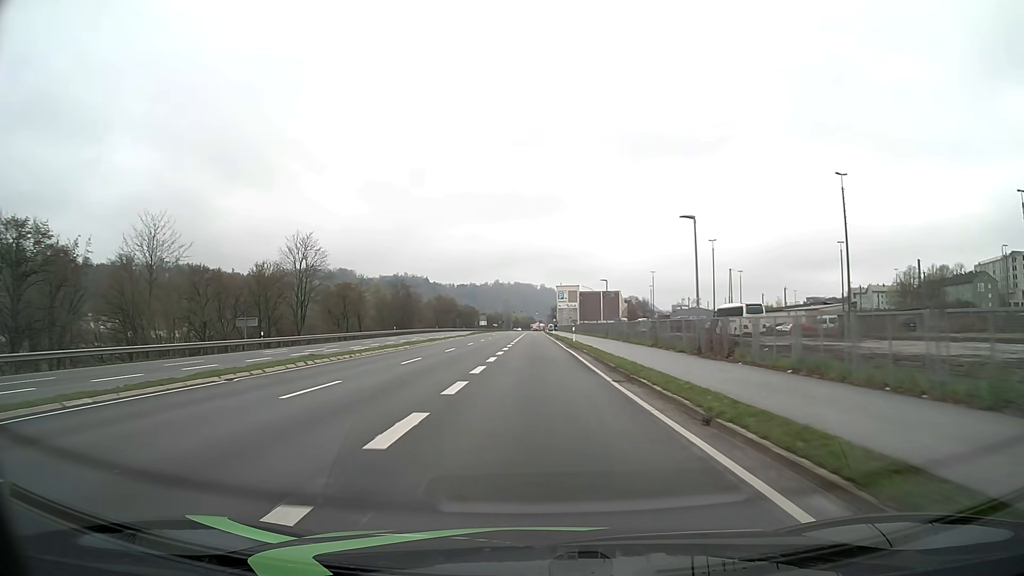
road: primary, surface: asphalt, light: Day
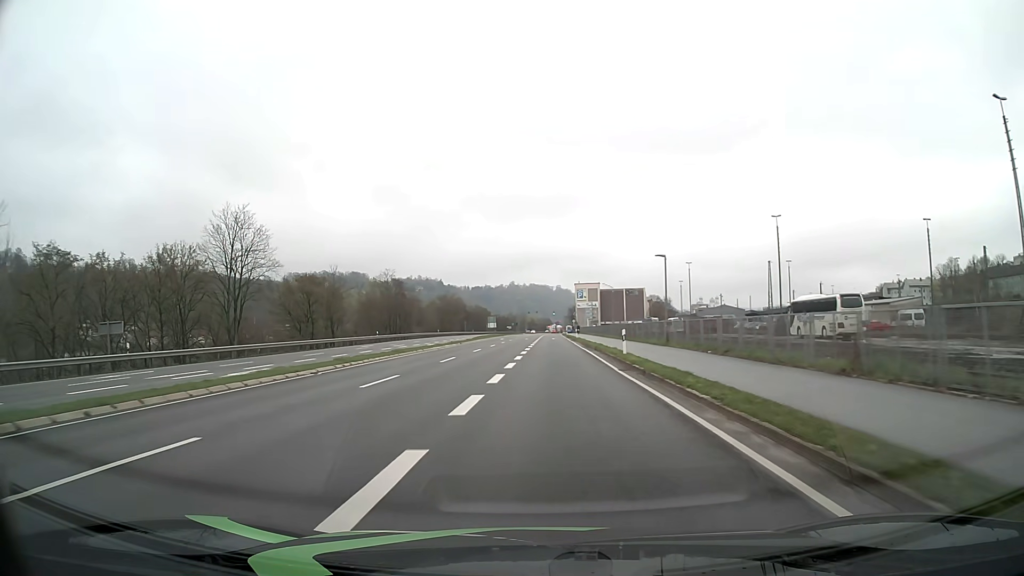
(-0.1, +20.5) m; -1°
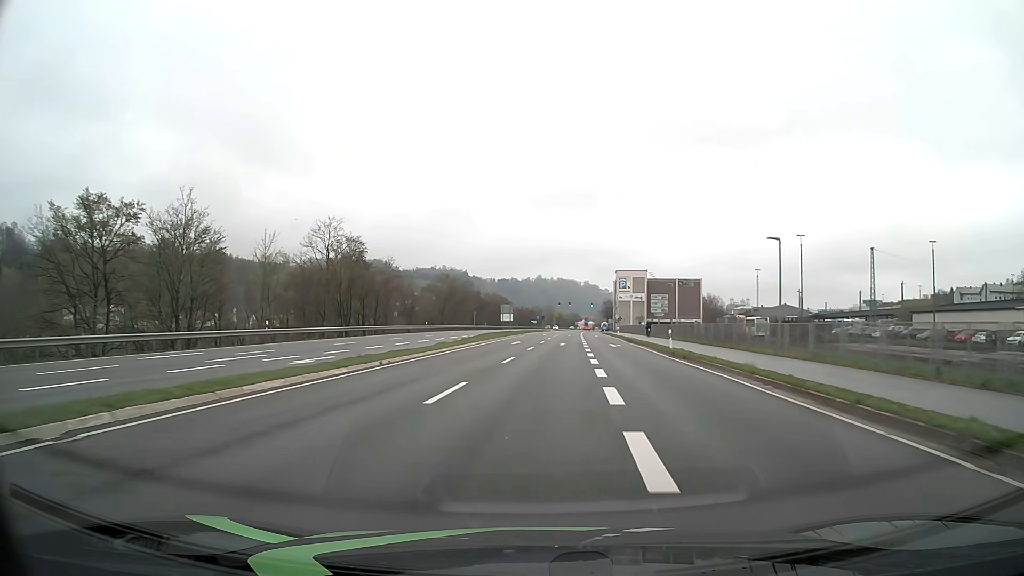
(-1.2, +40.9) m; -2°
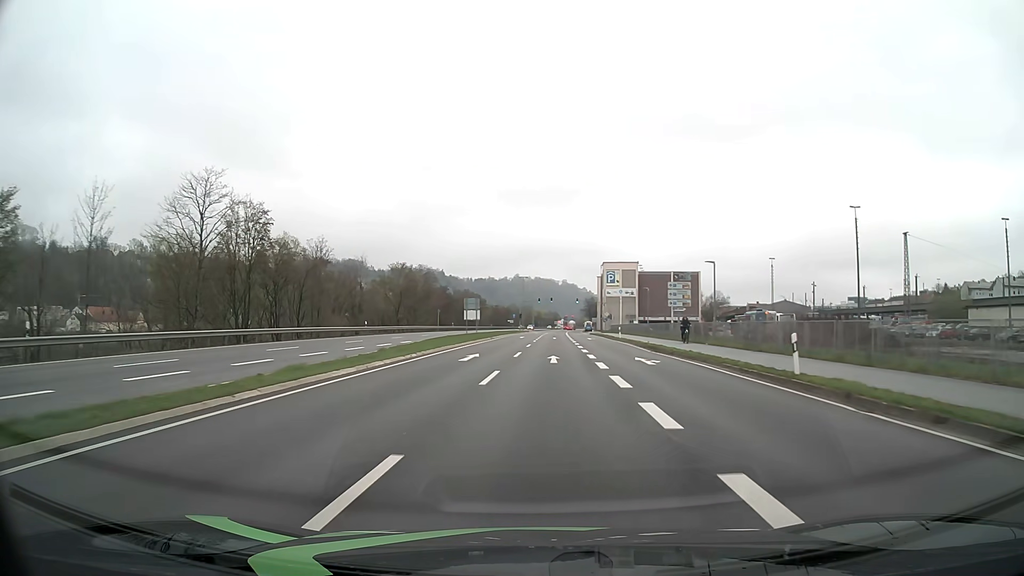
(+0.3, +20.4) m; +2°
(0, +10) (0, +20) (+1, +30) (+1, +40) (+1, +50) (+2, +60) (+2, +70) (+2, +80) (+3, +90) (+3, +100) m
